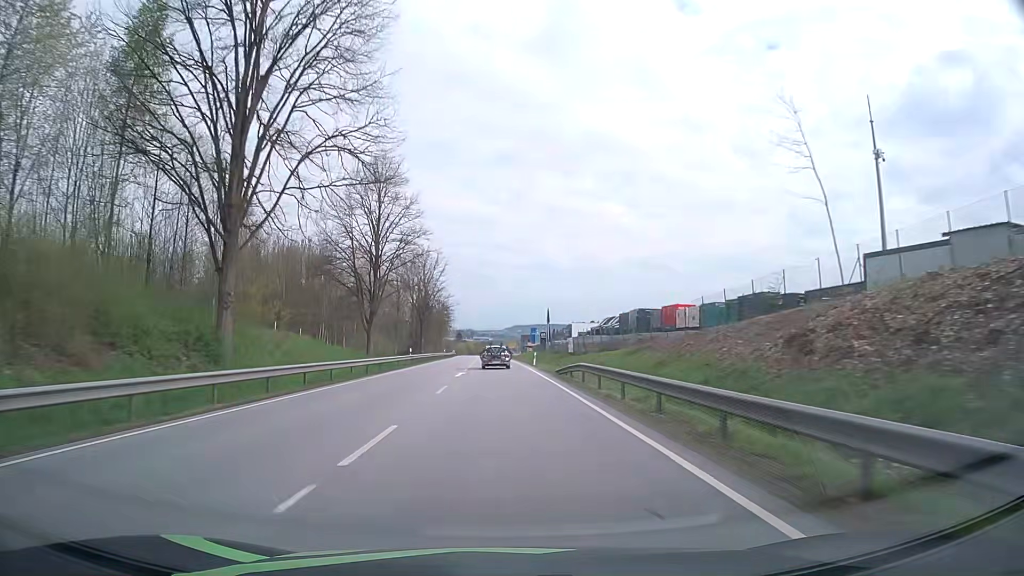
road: primary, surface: asphalt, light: Day
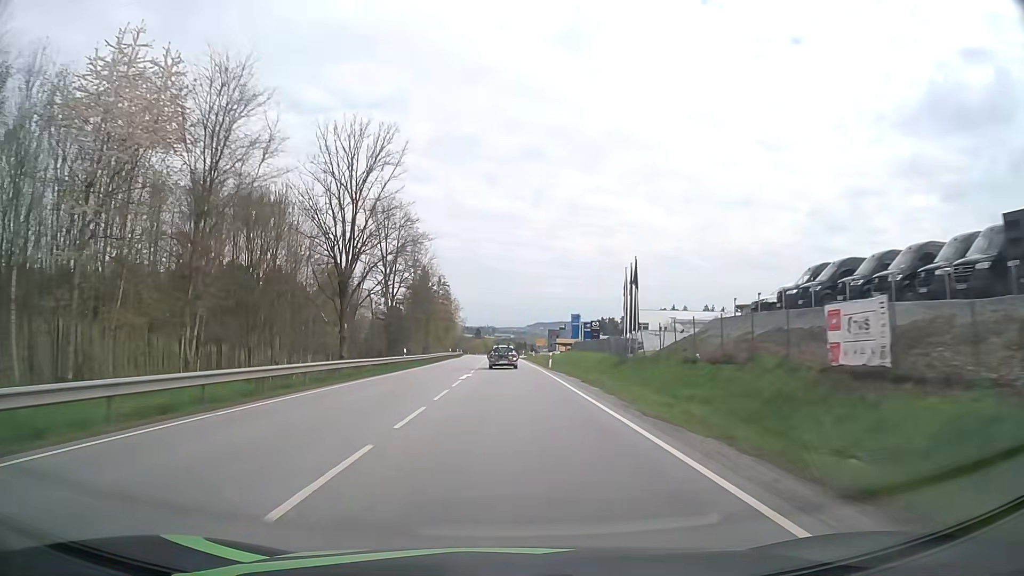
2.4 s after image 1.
(-1.0, +57.3) m; -2°
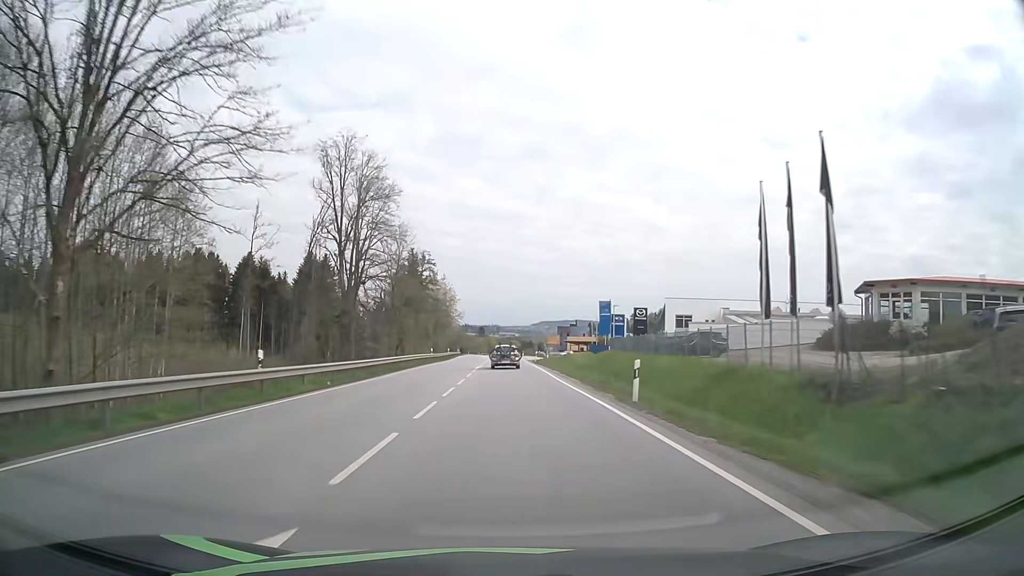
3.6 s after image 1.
(-0.1, +28.6) m; -1°
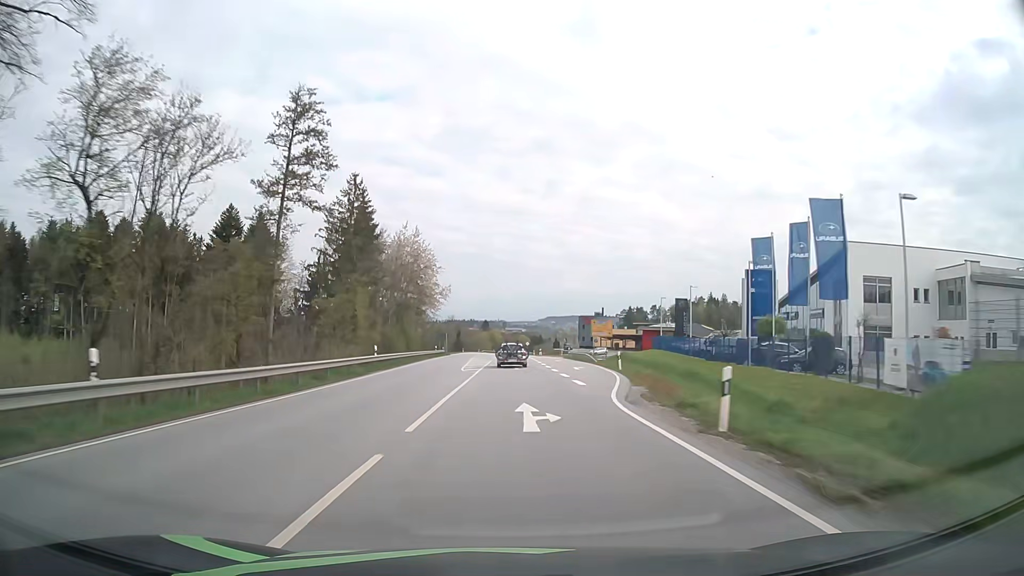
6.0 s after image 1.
(-0.3, +56.3) m; 0°
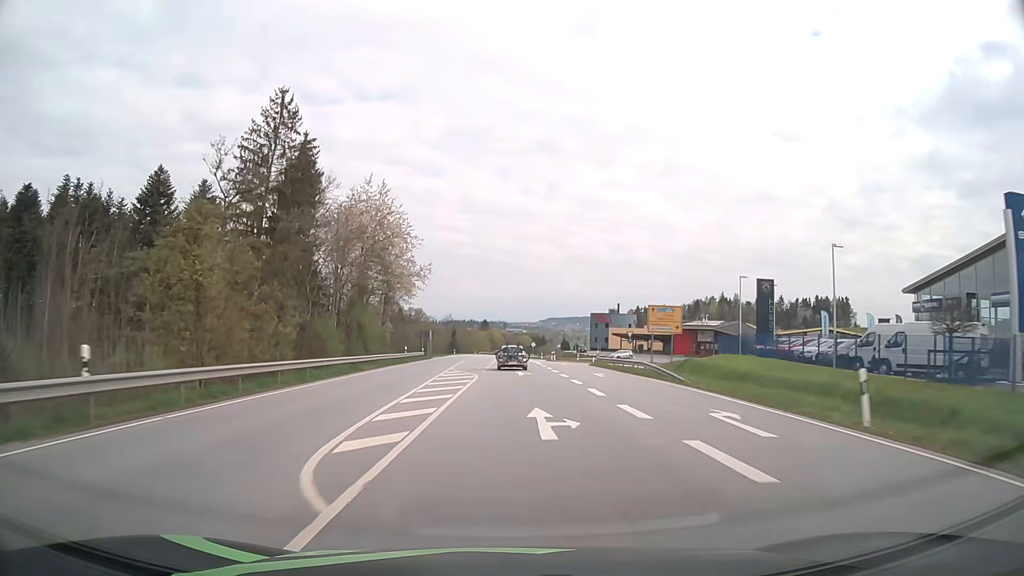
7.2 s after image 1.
(-0.1, +27.7) m; 0°
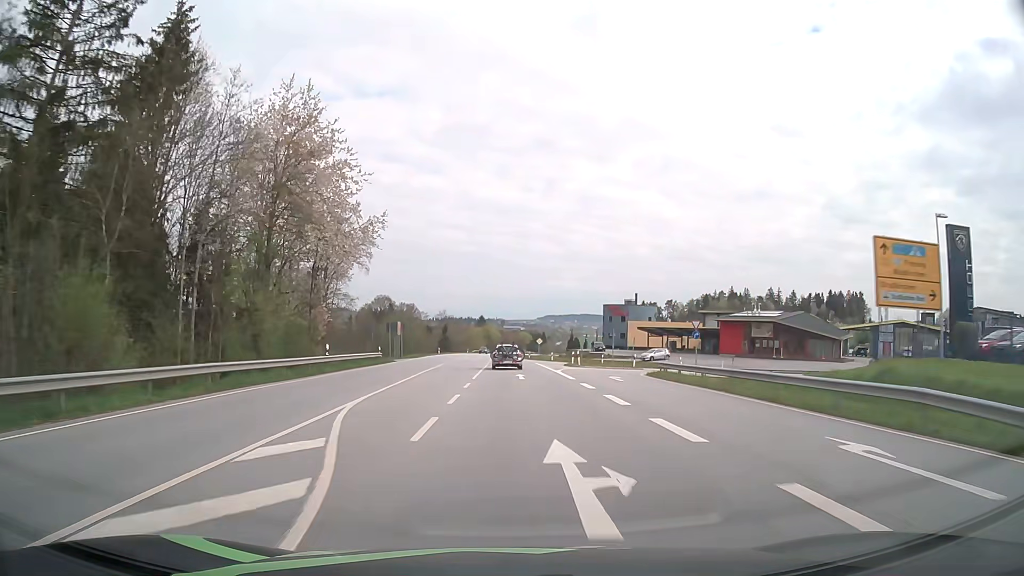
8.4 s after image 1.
(-0.1, +27.4) m; 0°
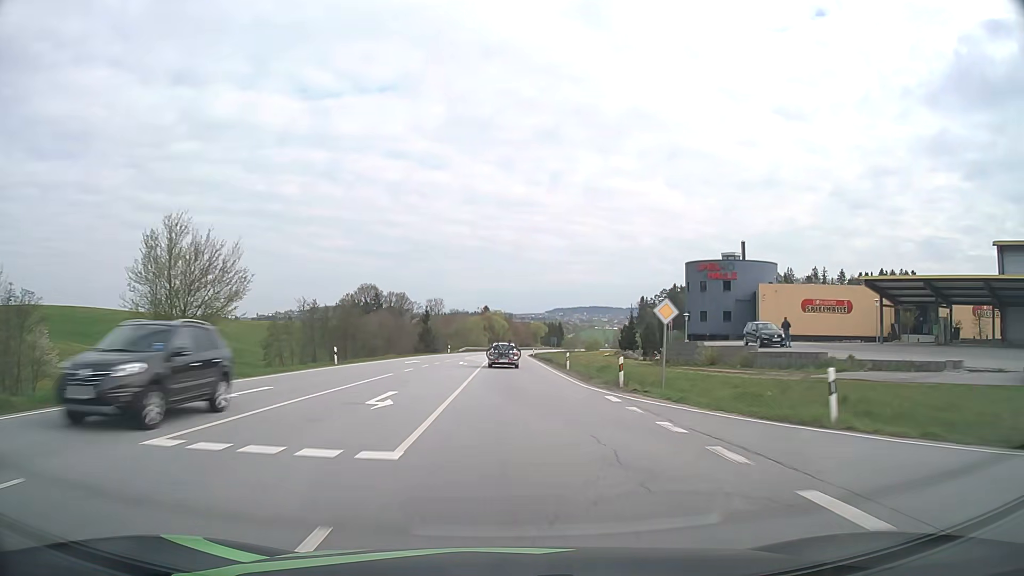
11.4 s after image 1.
(-0.1, +67.5) m; 0°
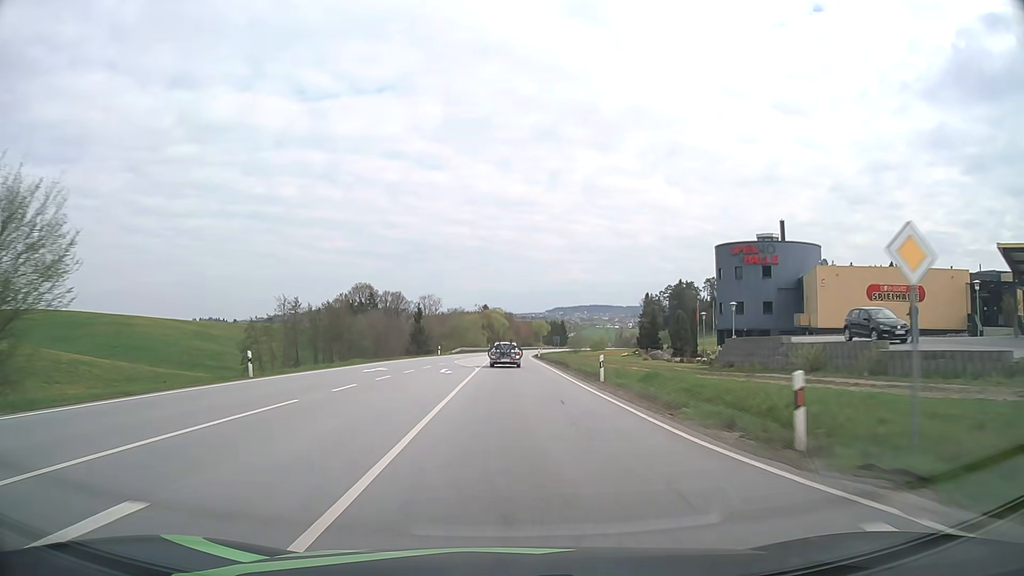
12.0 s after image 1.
(0.0, +13.4) m; 0°
(0, +10) (0, +20) (0, +30) (0, +40) (0, +50) (0, +60) (+1, +70) (+1, +80) (+1, +90) (+2, +100) m
